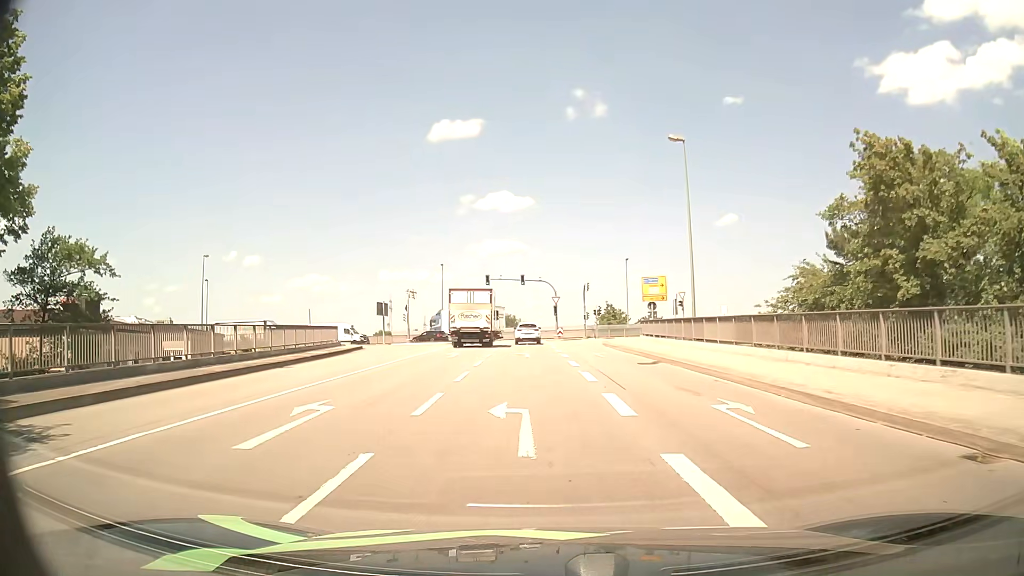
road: primary_link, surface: asphalt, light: Day
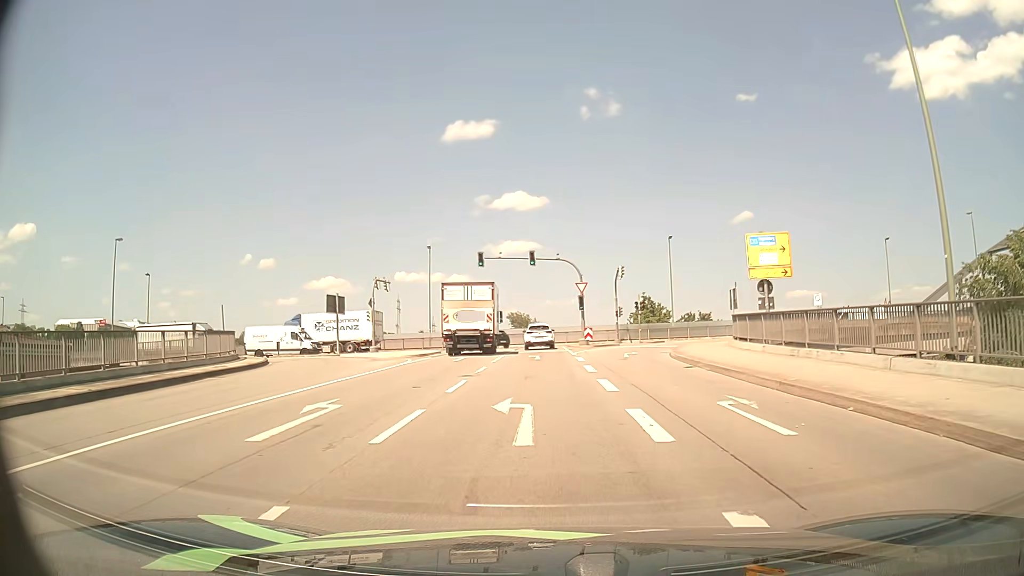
(-0.5, +20.5) m; -2°
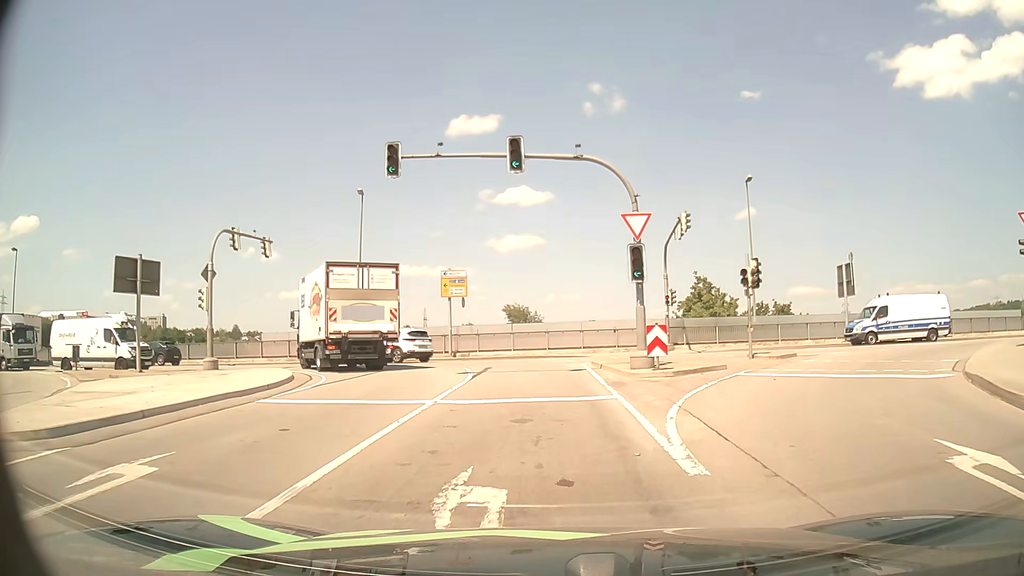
(0.0, +25.9) m; 0°
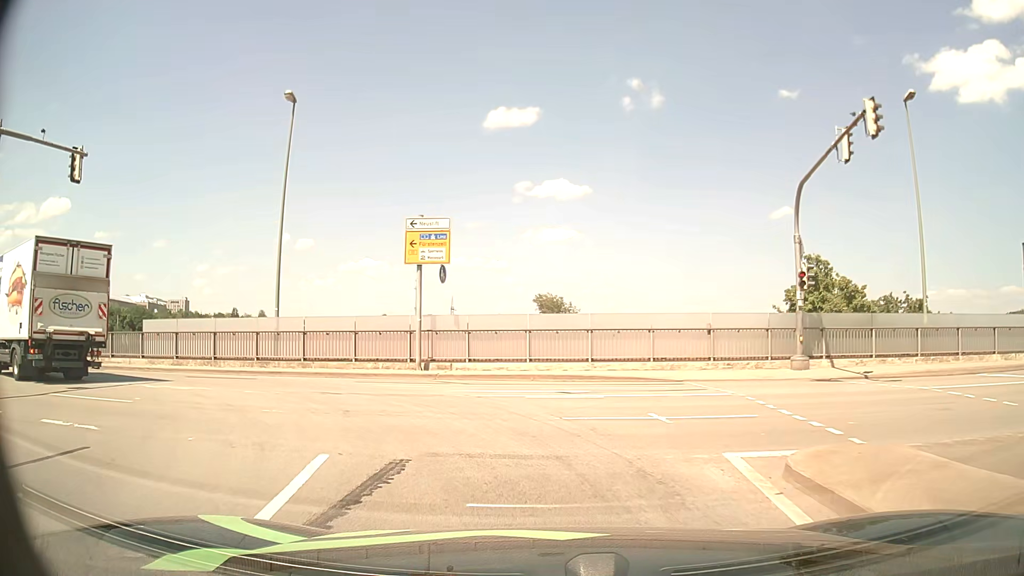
(-0.2, +16.6) m; -3°
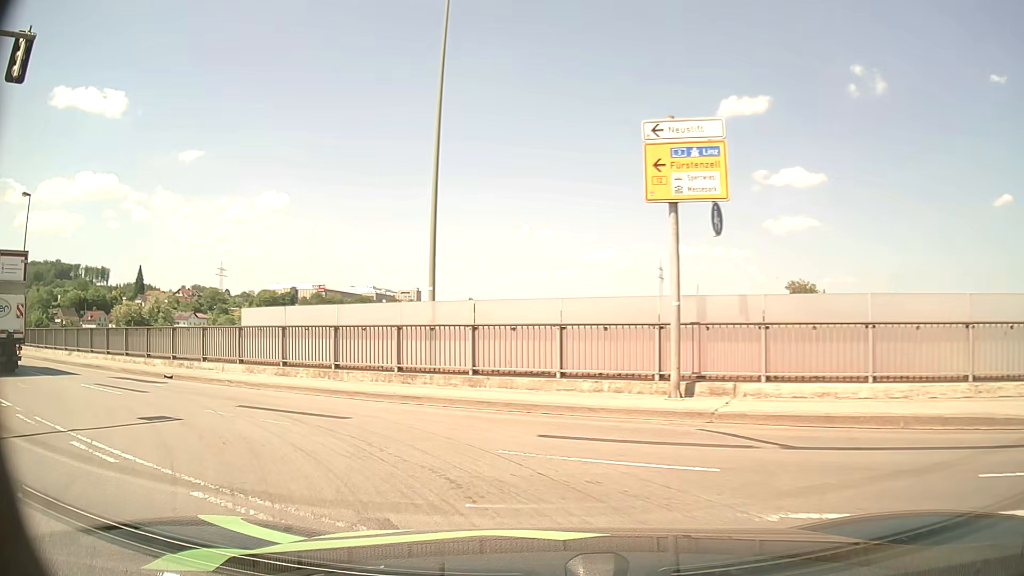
(-1.5, +9.9) m; -22°
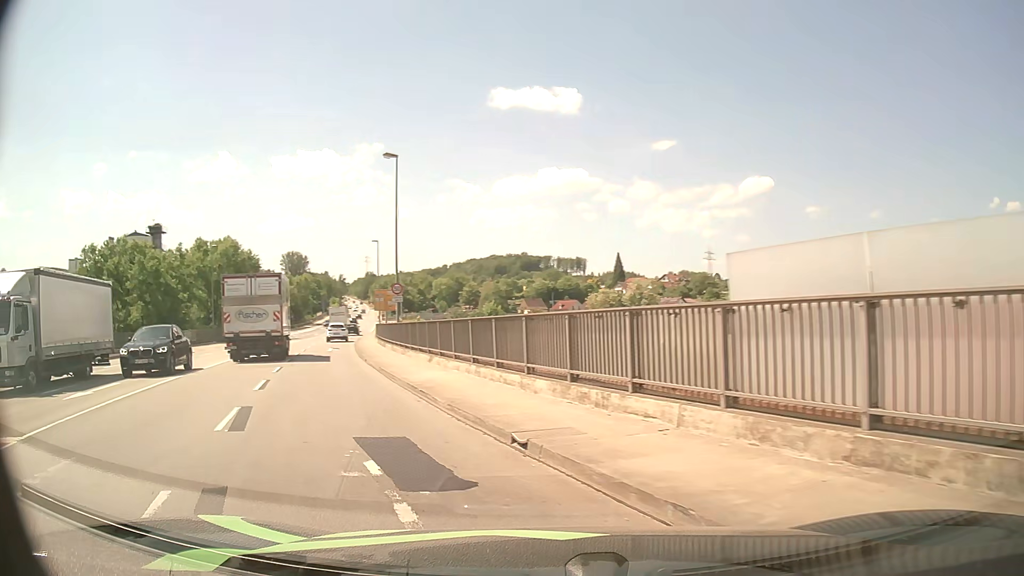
(-4.1, +11.9) m; -40°
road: primary
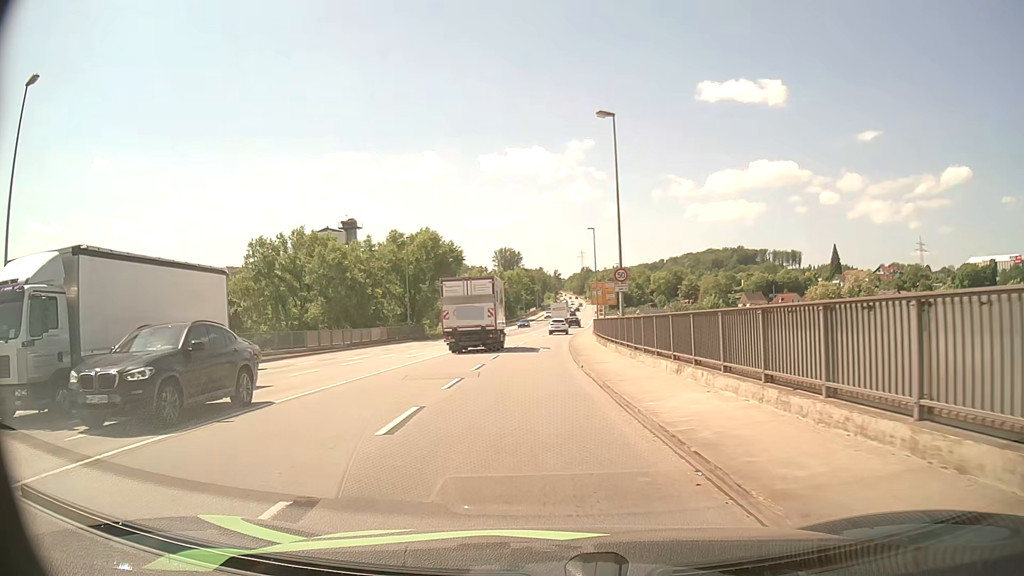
(-1.3, +6.6) m; -19°
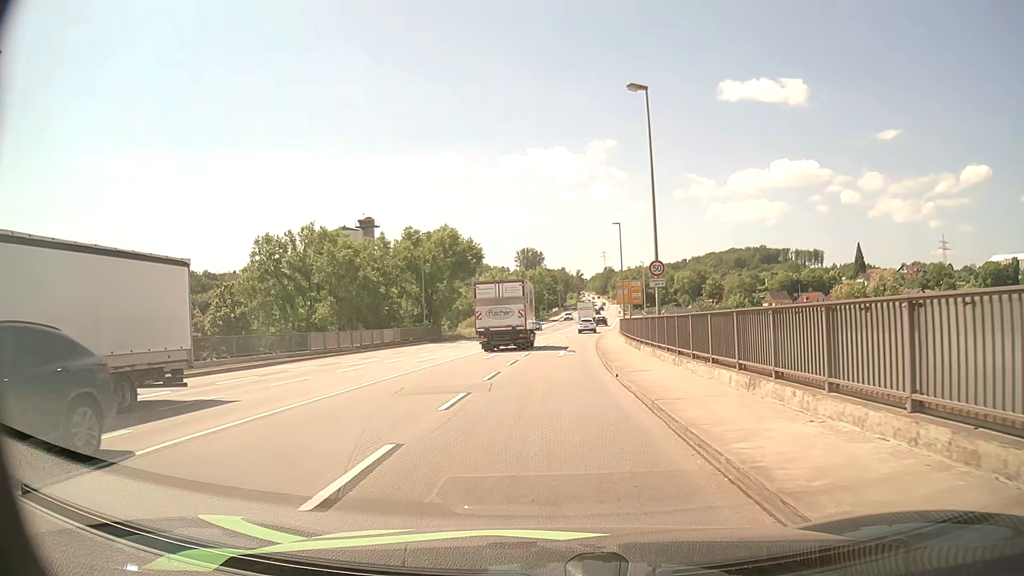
(-0.1, +3.5) m; -2°
